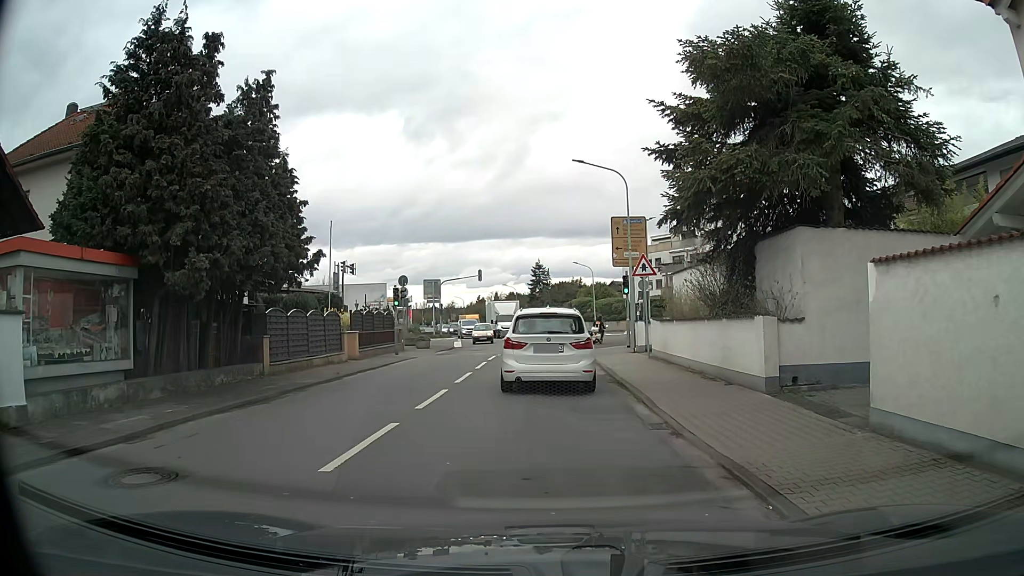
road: tertiary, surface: asphalt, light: Day
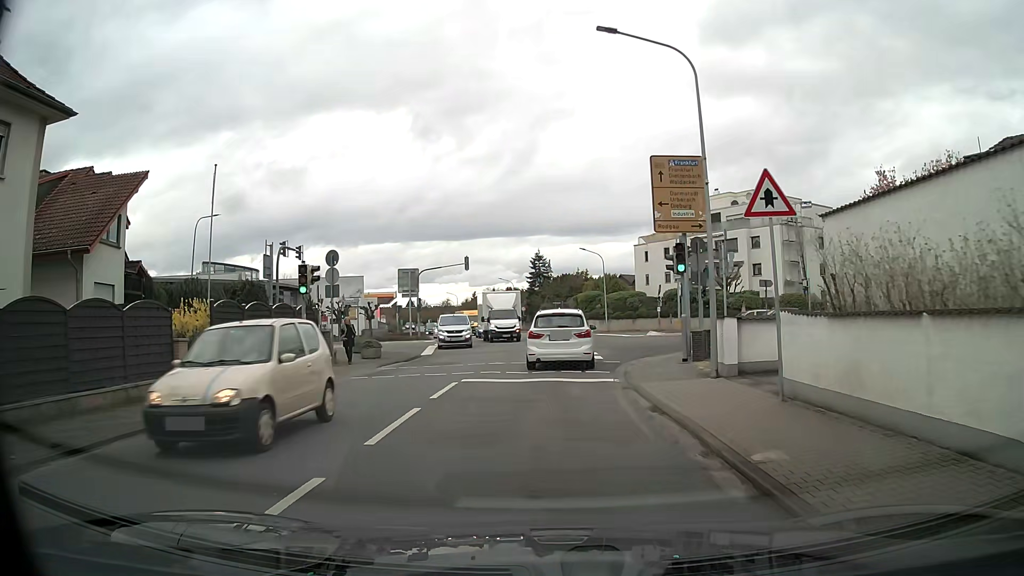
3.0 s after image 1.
(+0.1, +12.9) m; +1°
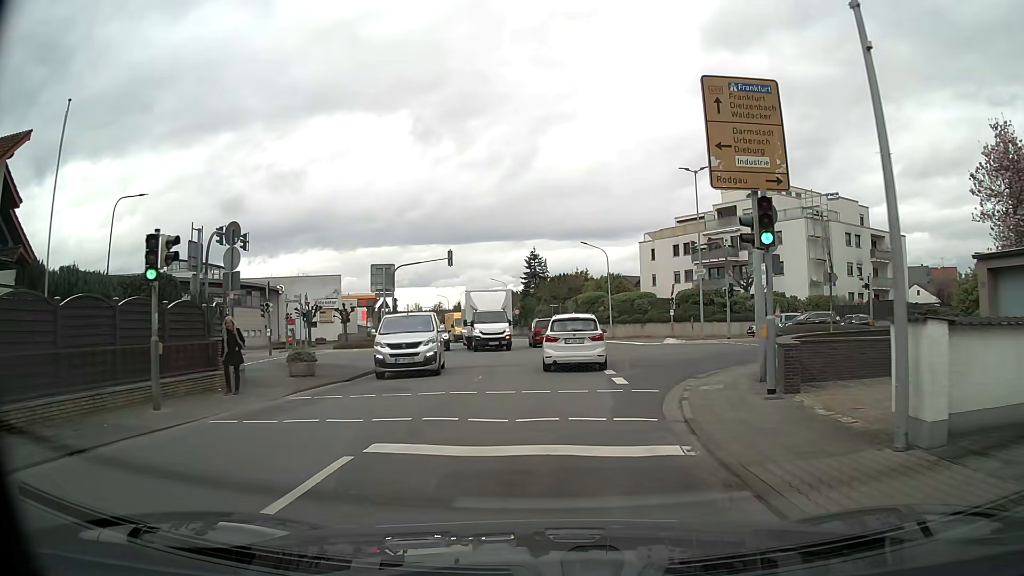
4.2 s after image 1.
(0.0, +8.0) m; +1°
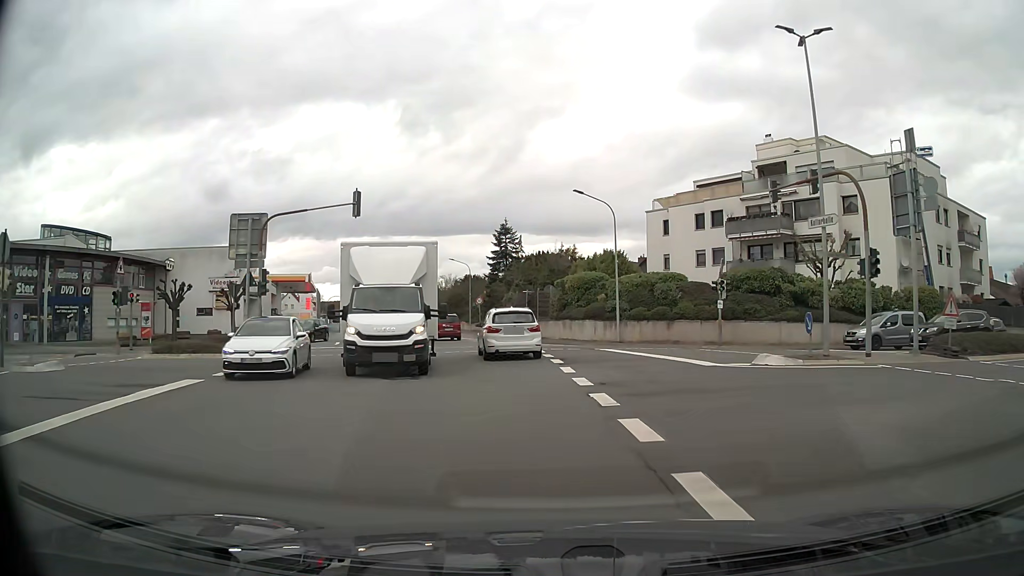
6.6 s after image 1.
(+0.1, +20.3) m; +1°
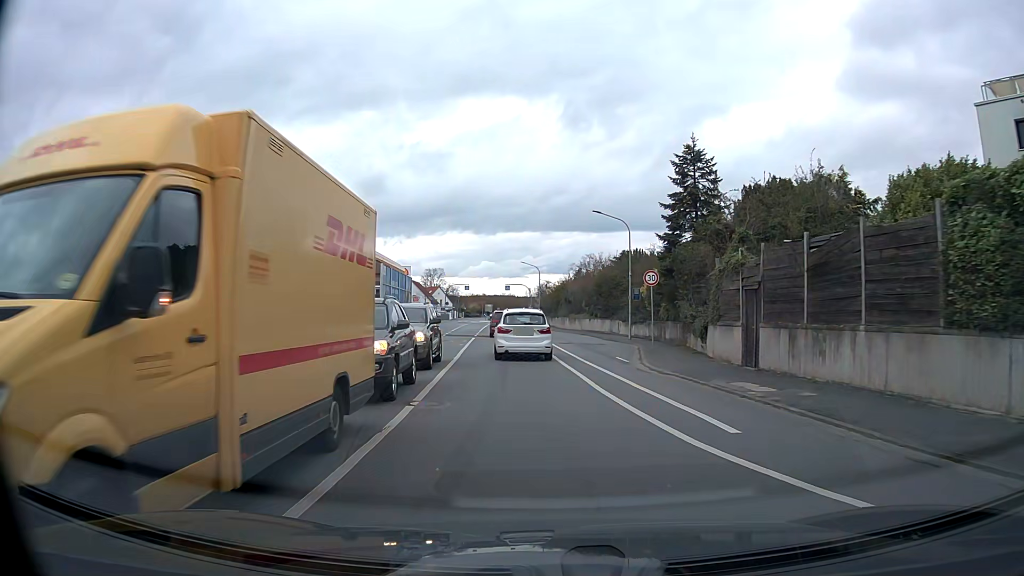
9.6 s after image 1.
(-3.0, +31.5) m; -13°
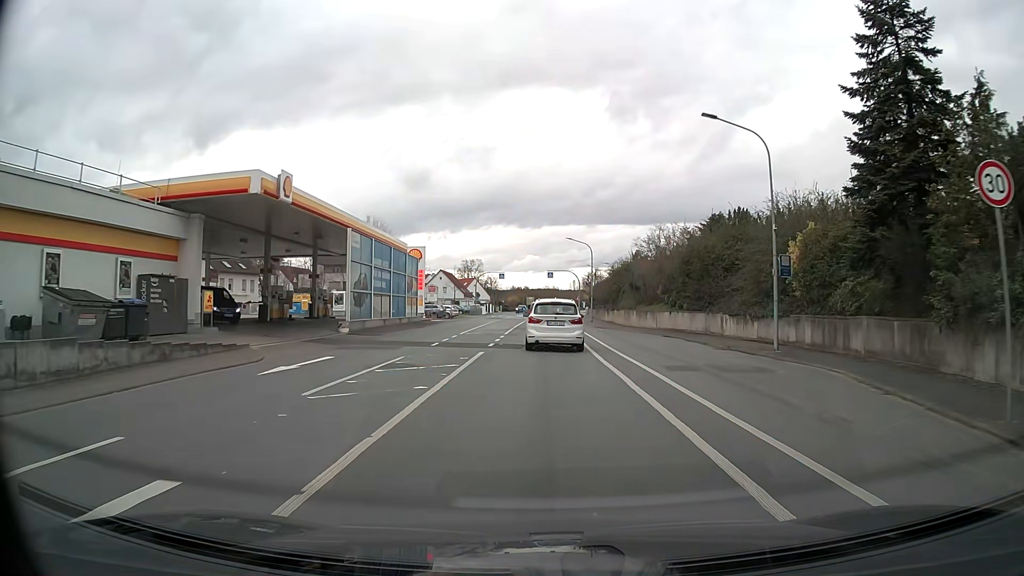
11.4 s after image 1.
(-0.9, +19.3) m; -4°
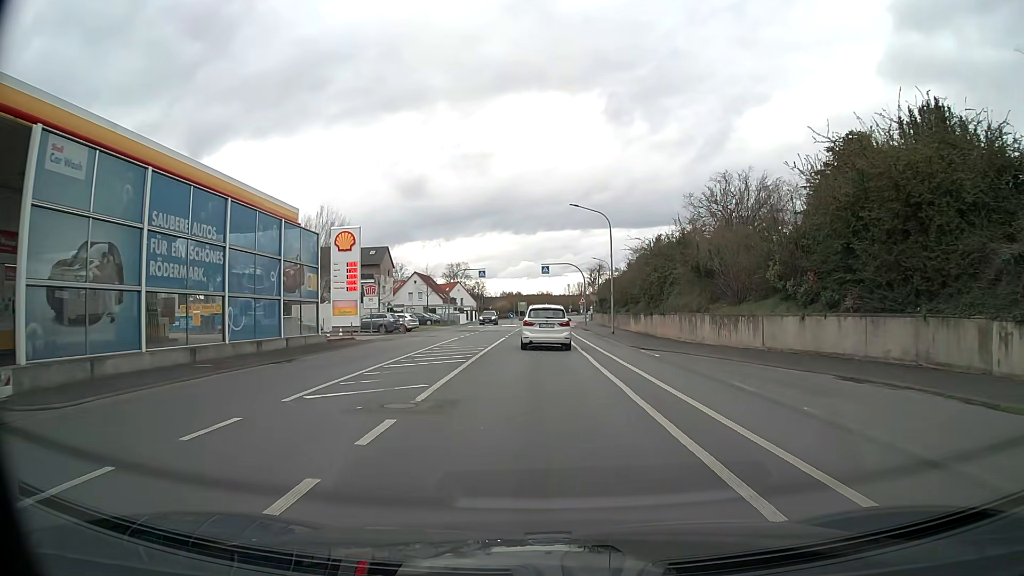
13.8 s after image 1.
(+0.1, +22.2) m; +1°
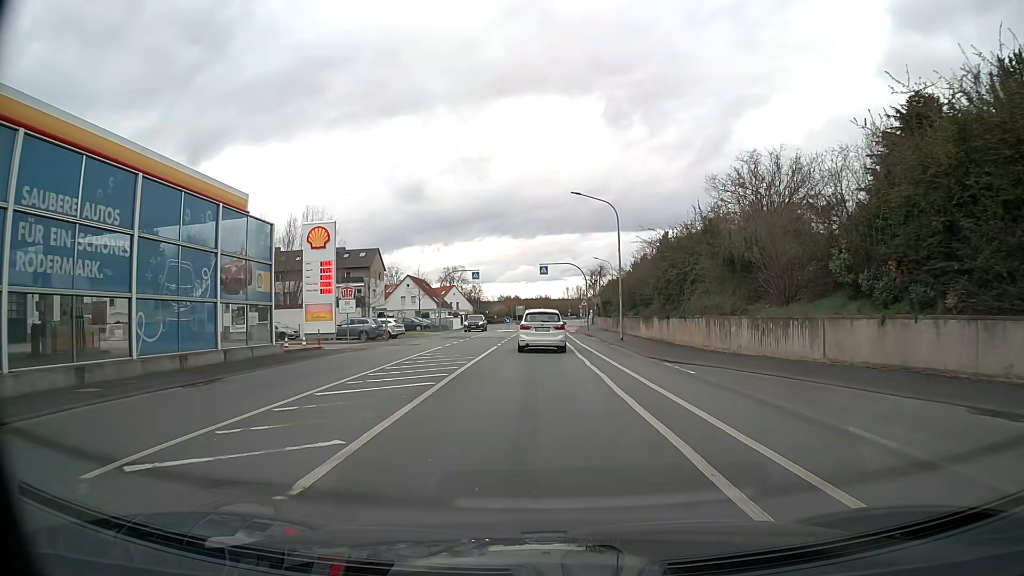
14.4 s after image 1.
(0.0, +5.2) m; 0°
